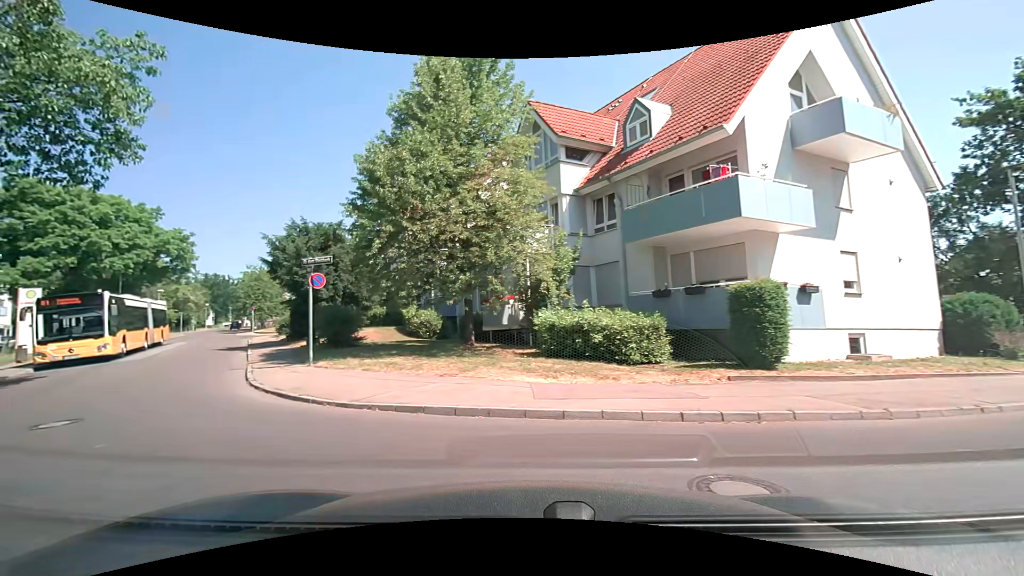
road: residential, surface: asphalt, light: Day
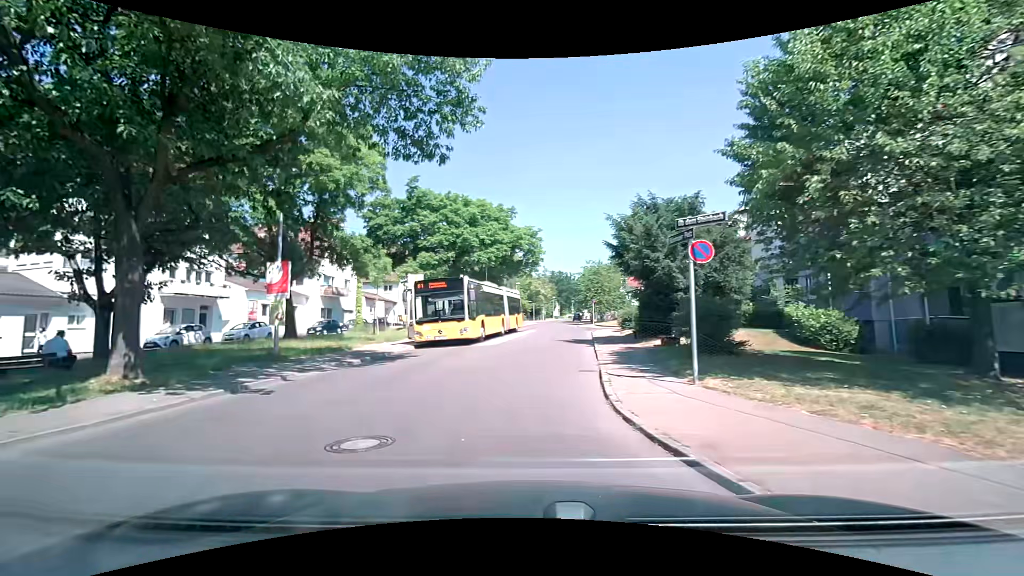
(-1.9, +5.4) m; -35°
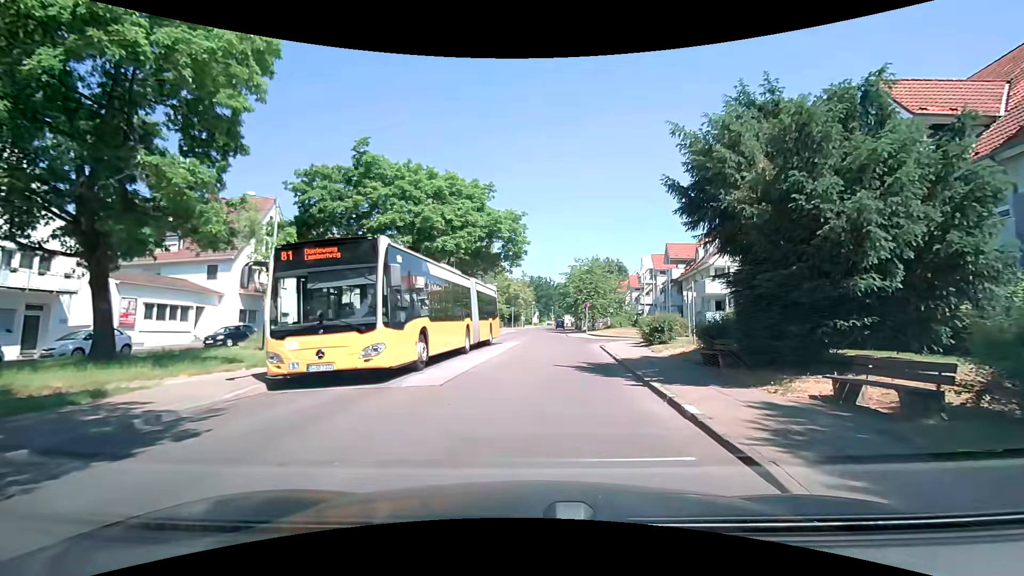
(-0.7, +11.3) m; 0°
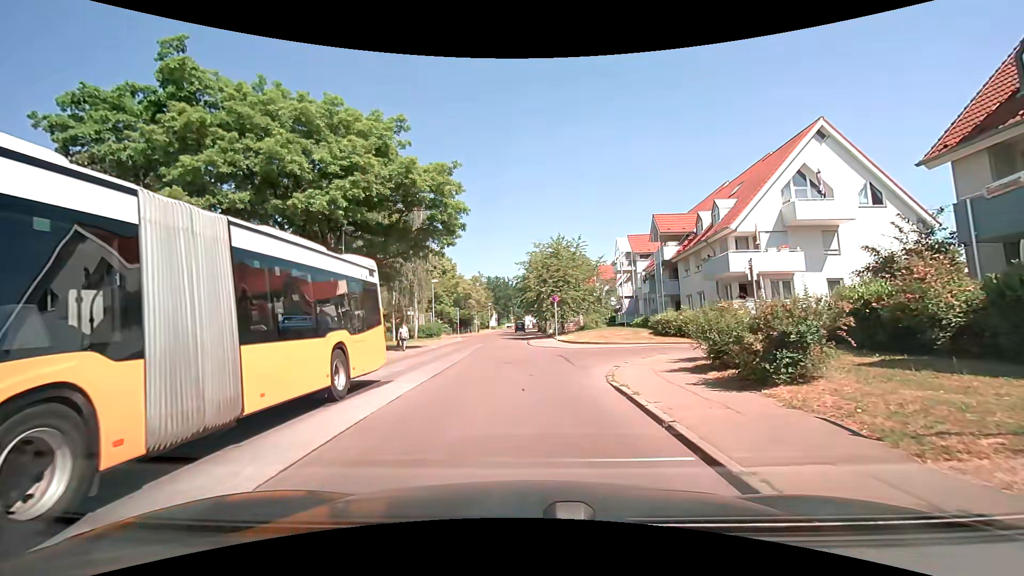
(+1.0, +14.3) m; +6°
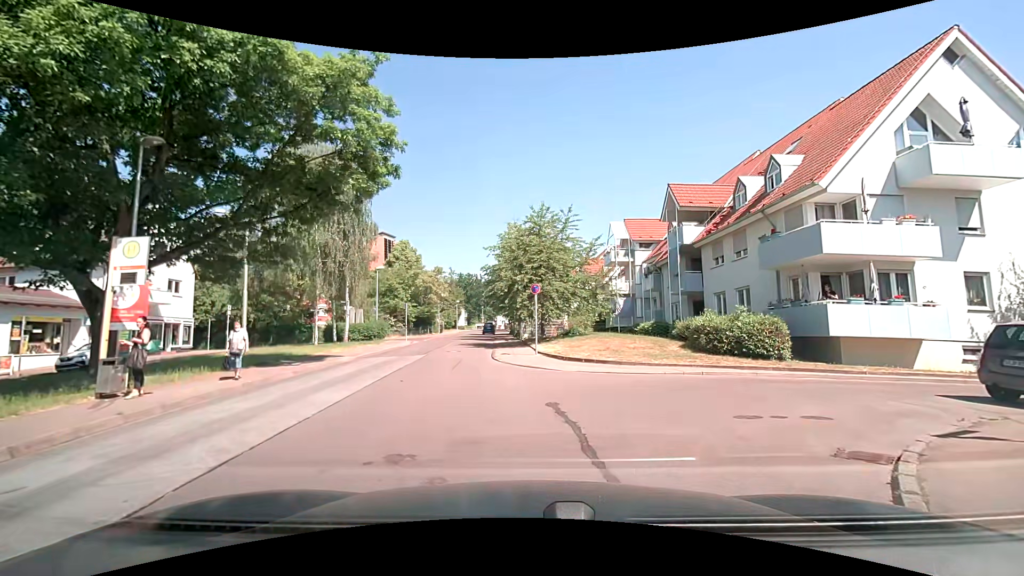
(0.0, +11.0) m; +3°
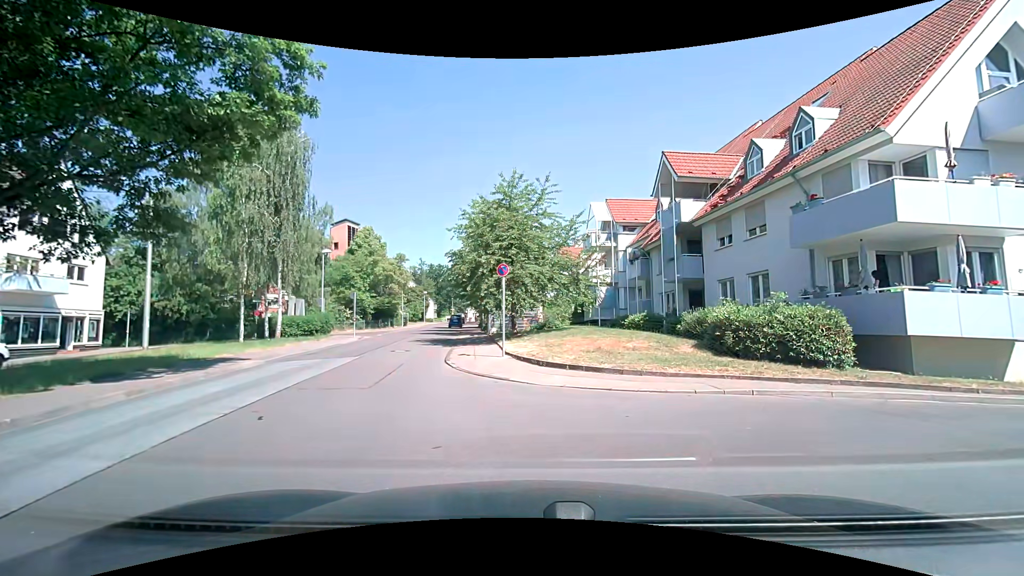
(+0.1, +5.0) m; +4°
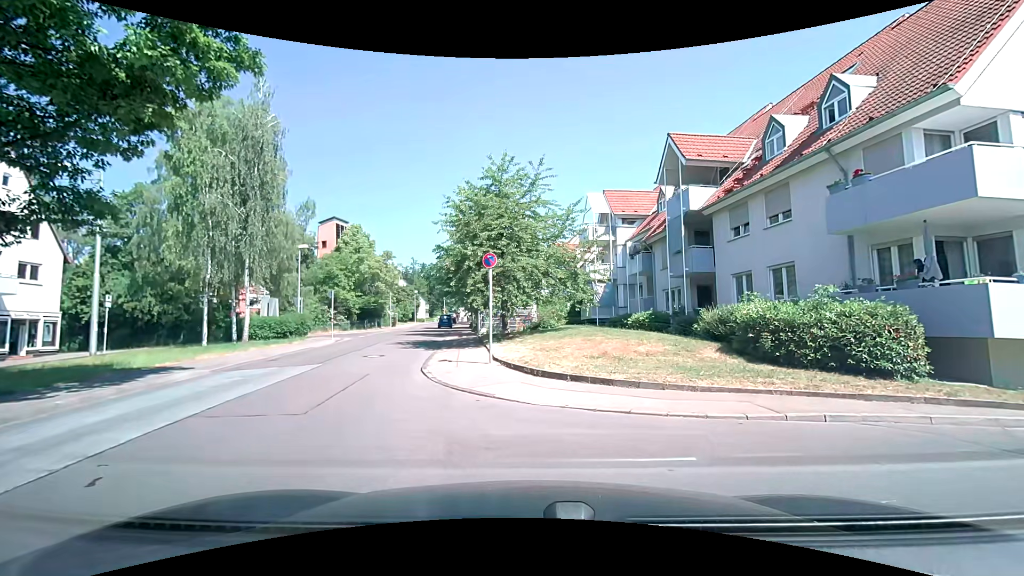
(-0.1, +2.5) m; -1°
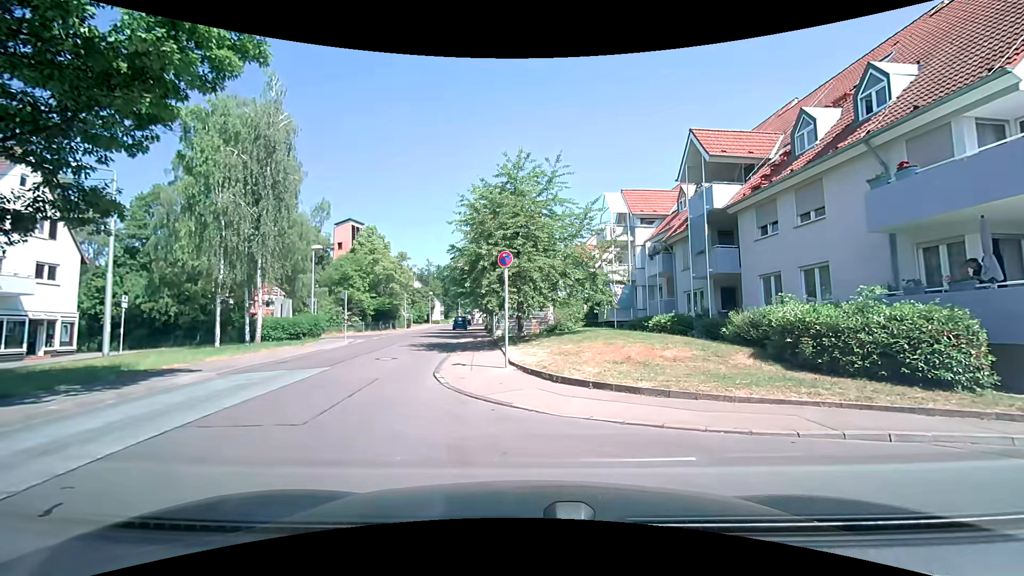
(0.0, +0.7) m; 0°
